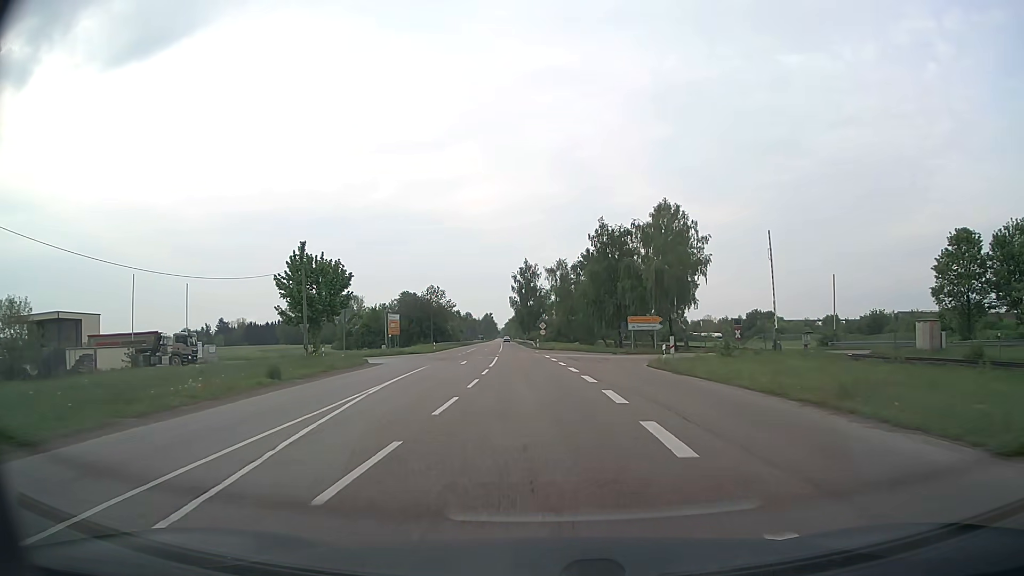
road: secondary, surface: asphalt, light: Day
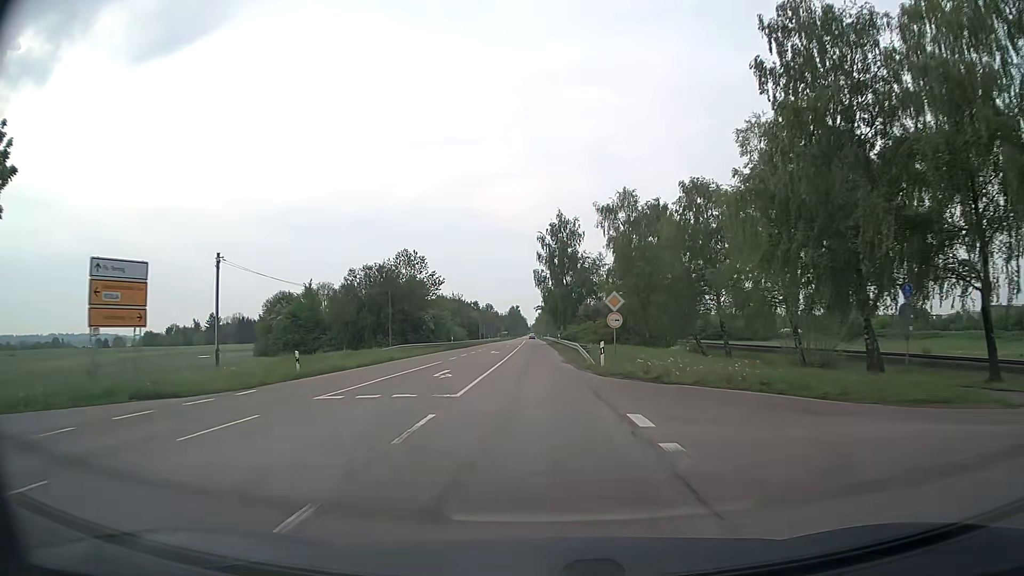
(-1.7, +50.3) m; -3°
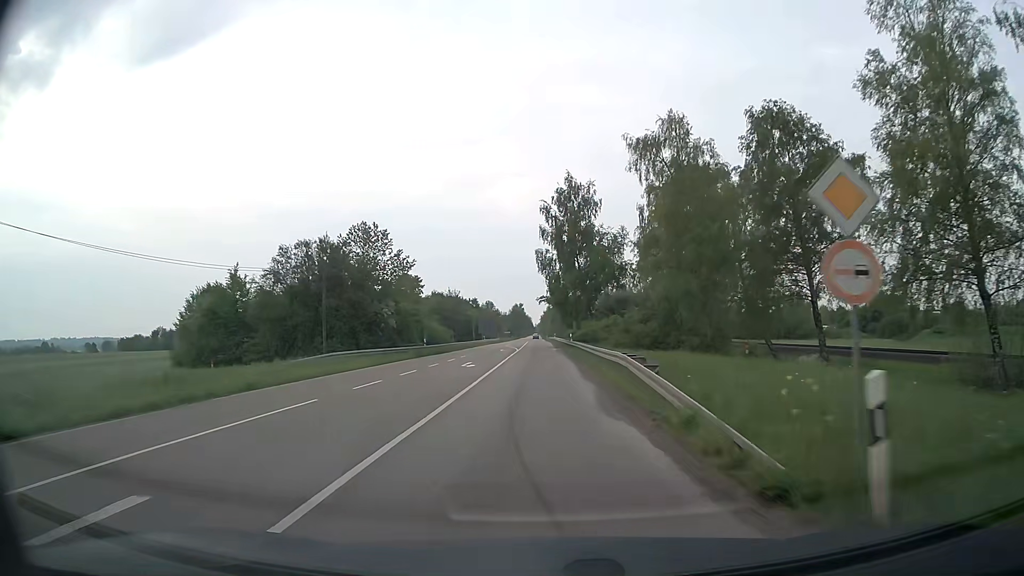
(-0.1, +20.2) m; -1°
(0, +10) (0, +20) (0, +30) (0, +40) (0, +50) (0, +60) (0, +70) (0, +80) (-1, +90) (-1, +100) m
